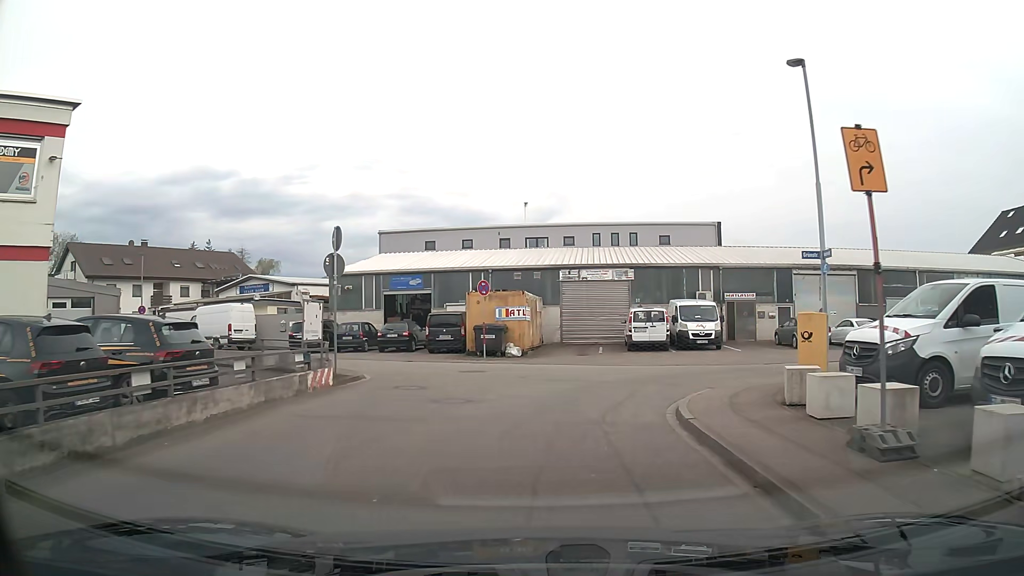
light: Day
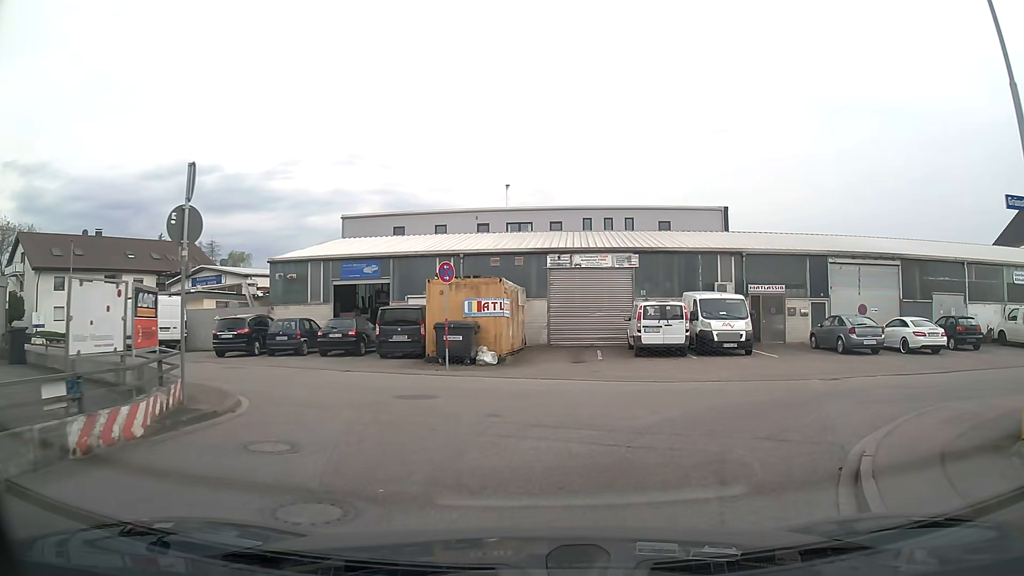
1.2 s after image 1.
(+0.1, +6.5) m; +1°
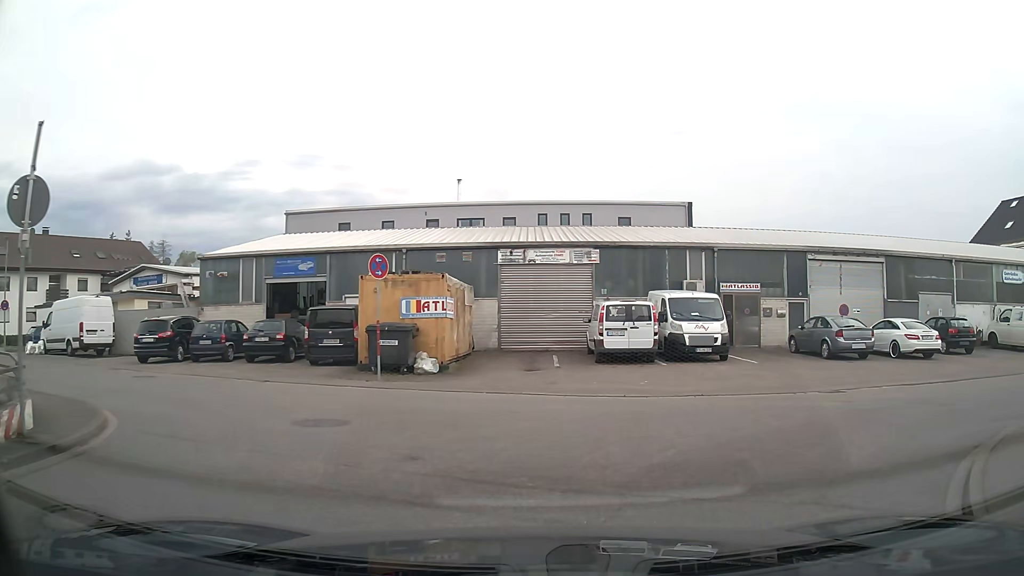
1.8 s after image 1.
(+0.1, +2.6) m; +5°
